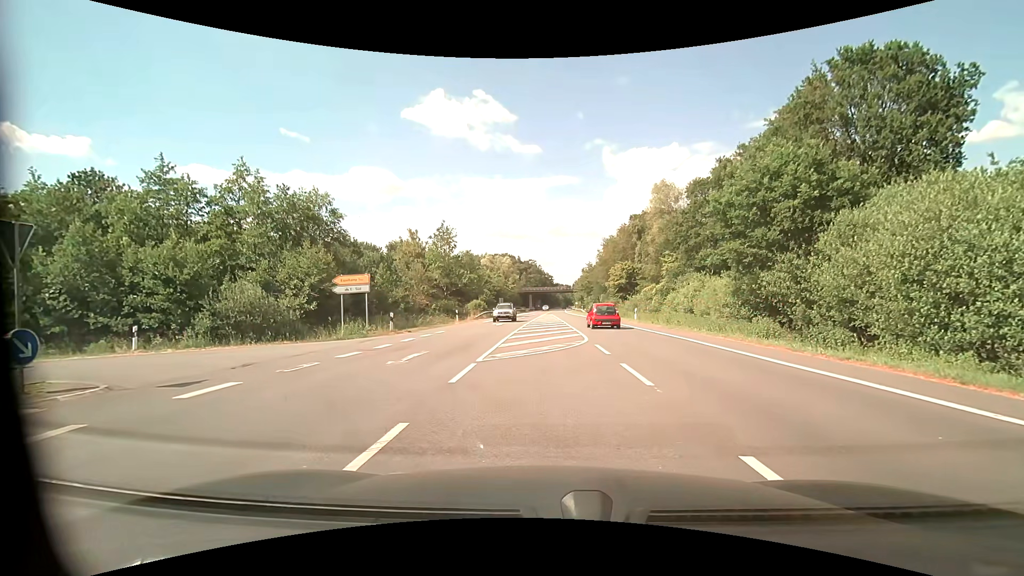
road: primary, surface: asphalt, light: Day
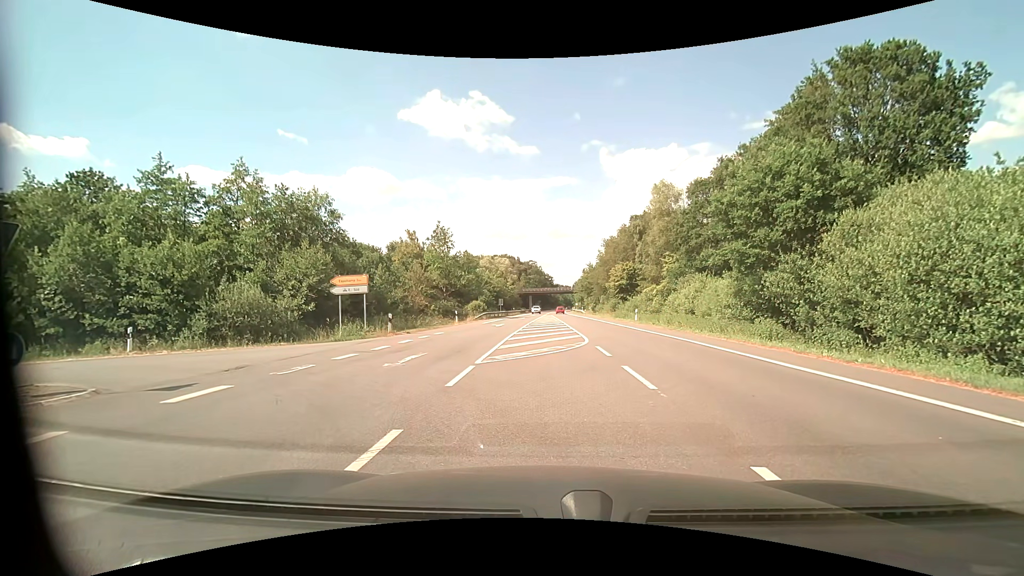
(0.0, +0.3) m; 0°
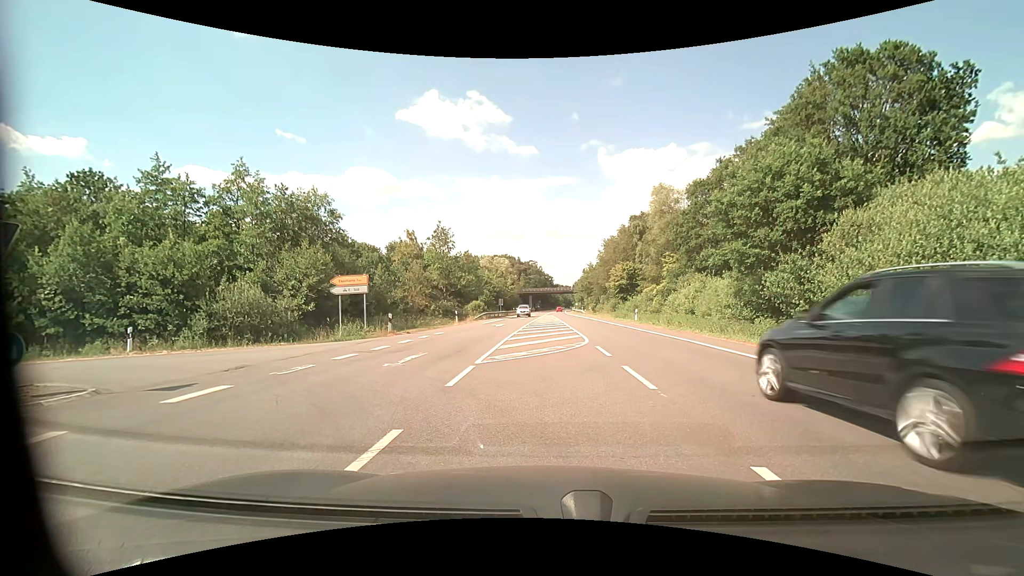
(0.0, 0.0) m; 0°
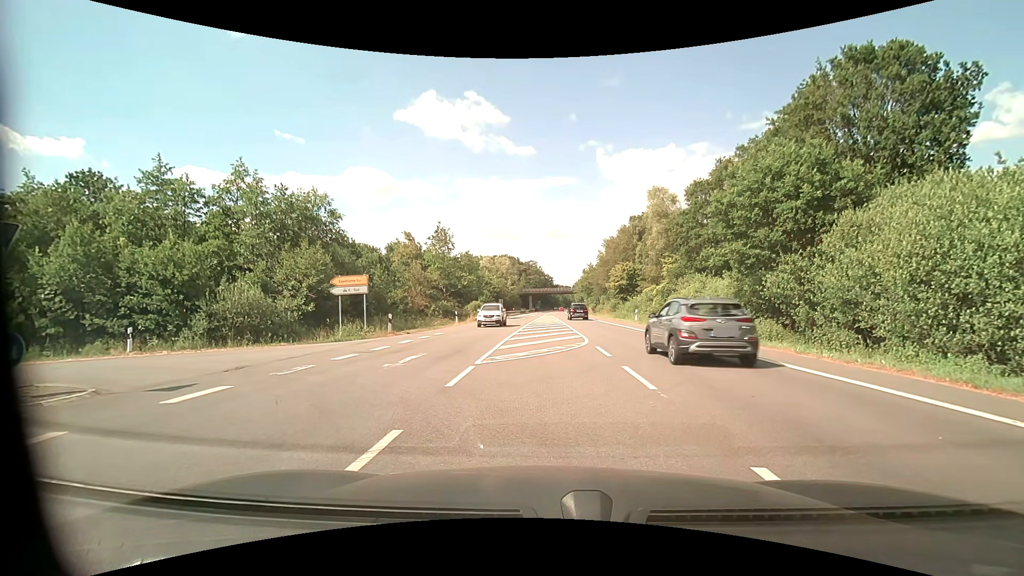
(0.0, 0.0) m; 0°
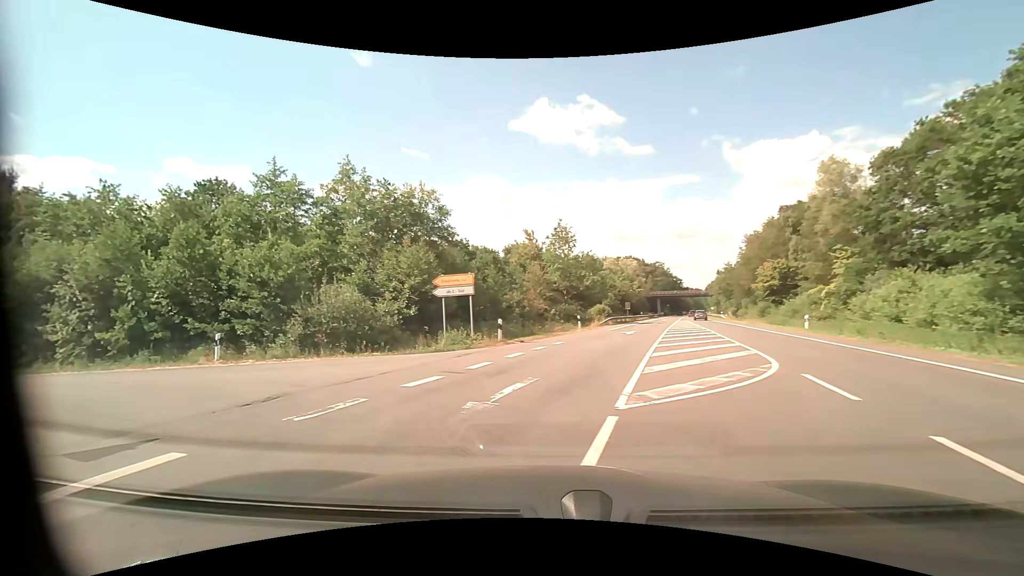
(-0.6, +5.2) m; -16°
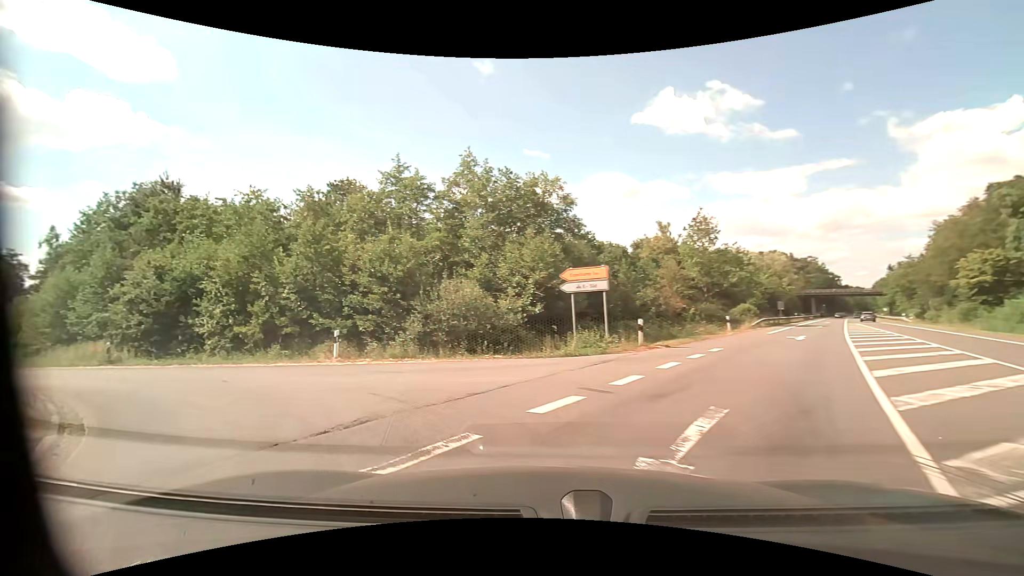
(-0.4, +2.9) m; -14°
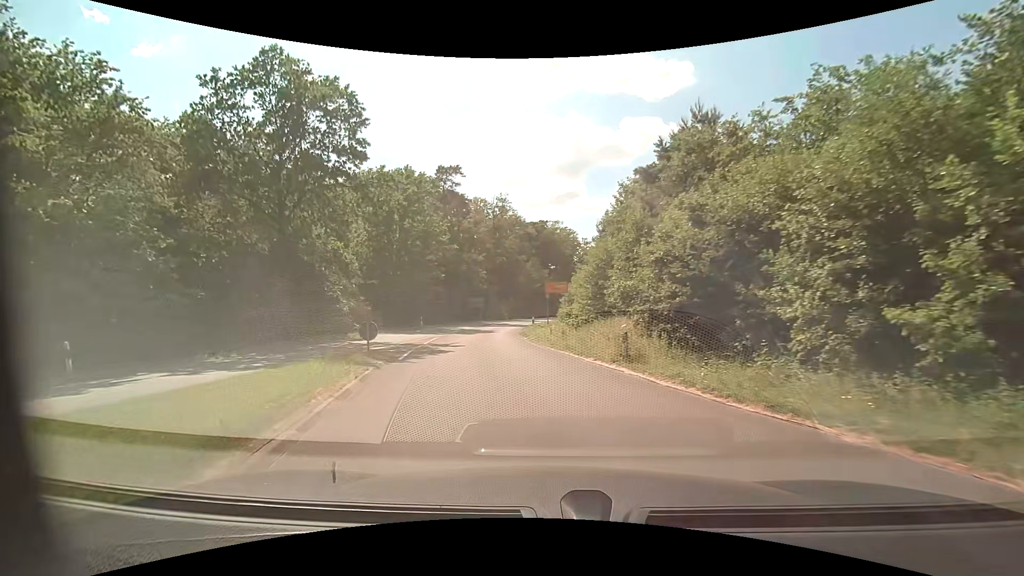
(-8.6, +13.0) m; -56°
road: primary_link
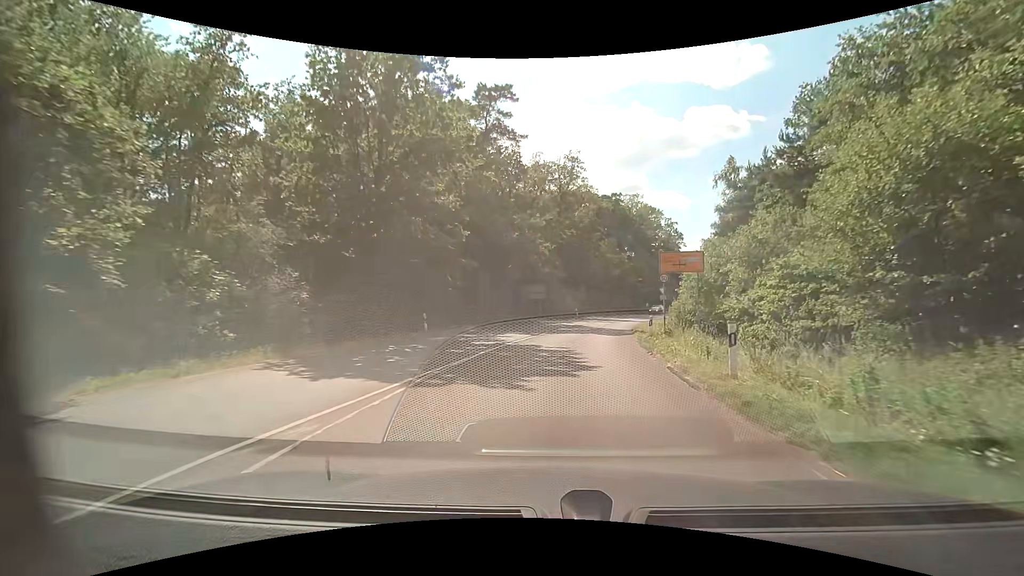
(-2.8, +23.7) m; -7°
